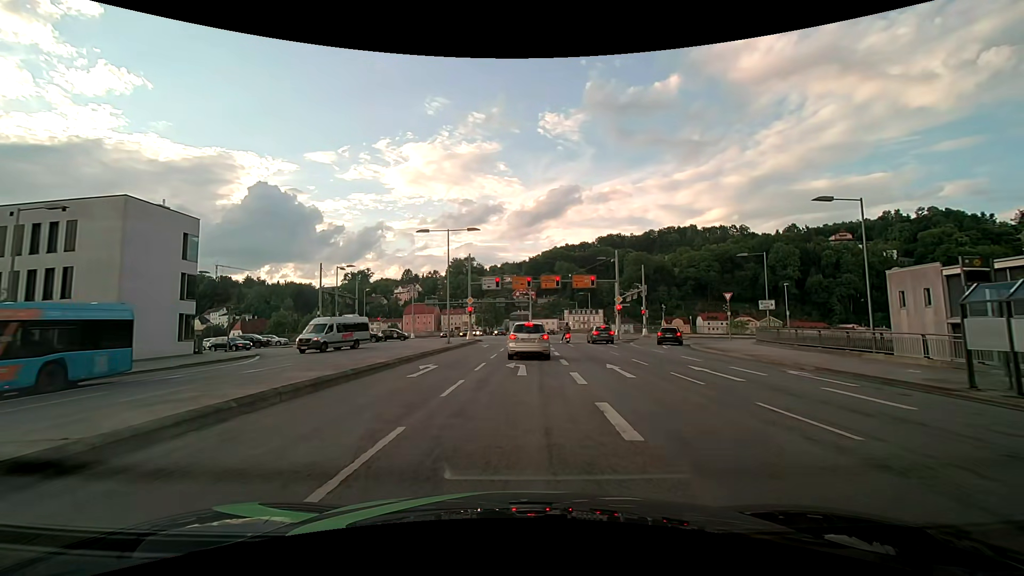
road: primary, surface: asphalt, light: Day
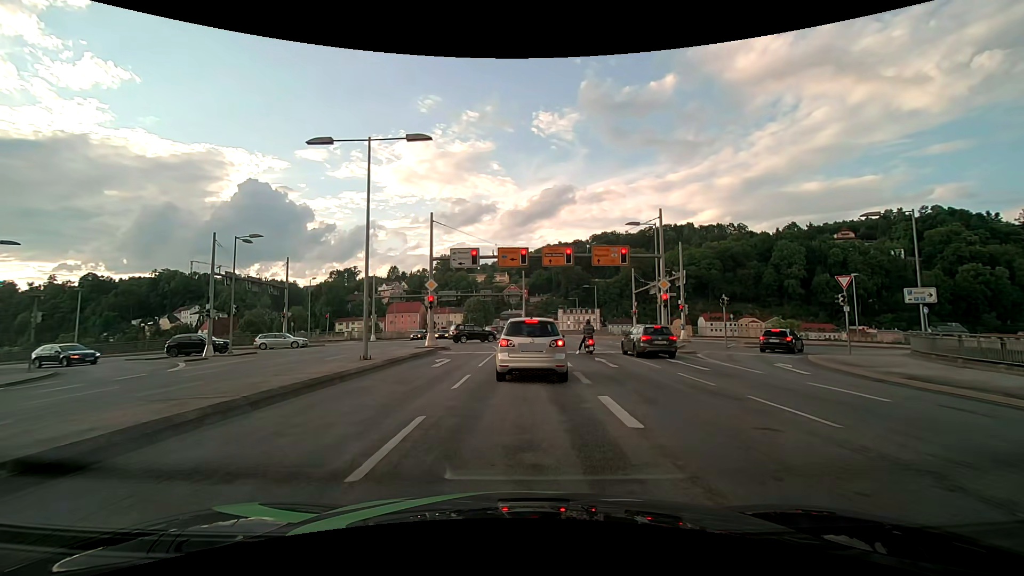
(0.0, +17.0) m; 0°
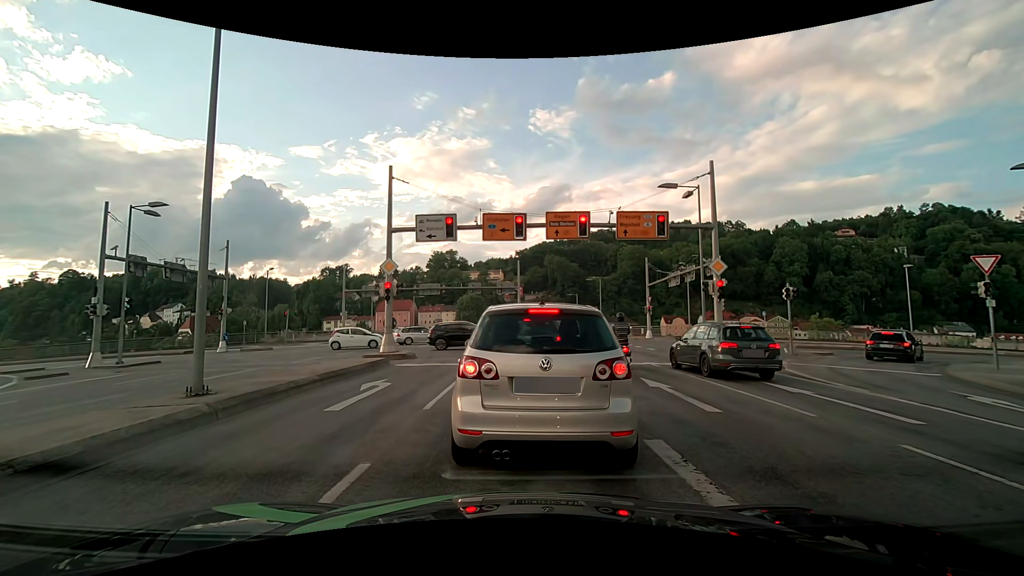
(+0.1, +8.4) m; -1°
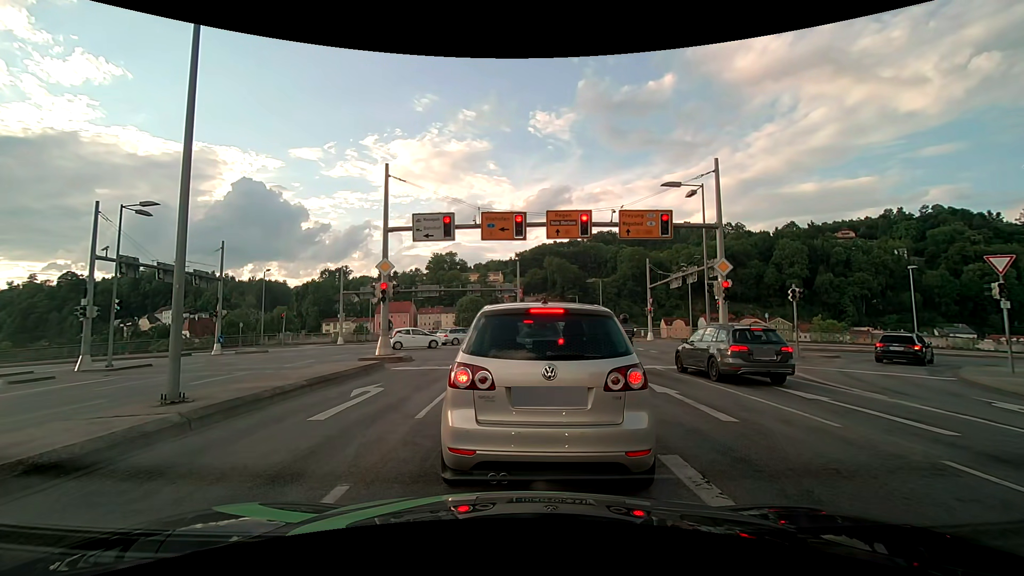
(0.0, +0.5) m; 0°
(0, +10) (+1, +20) (0, +30) (-3, +40) (-10, +46) (-20, +47) (-30, +46) (-40, +47) (-50, +47) (-60, +47) m
